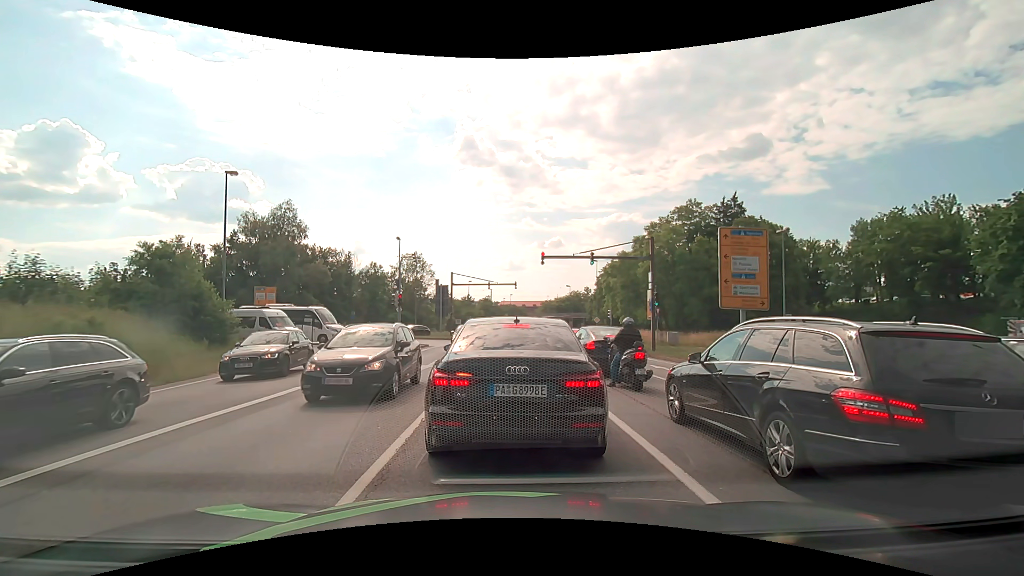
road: primary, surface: asphalt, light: Day
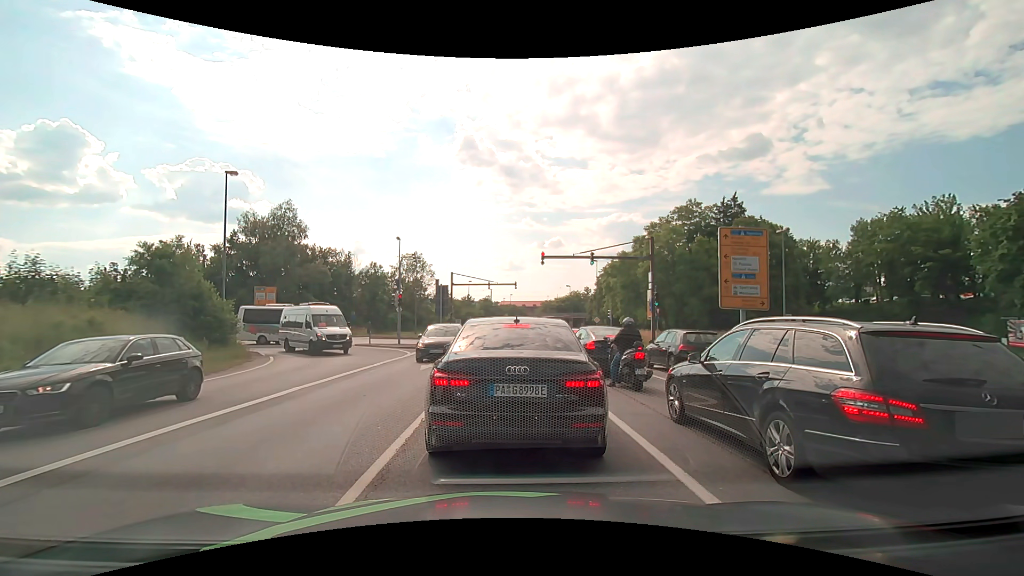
(0.0, 0.0) m; 0°
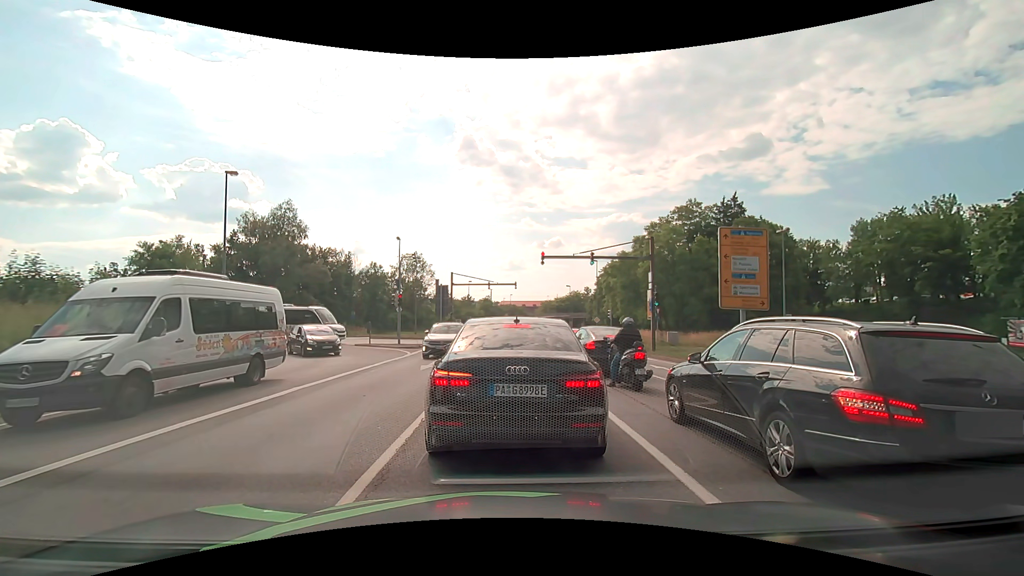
(0.0, 0.0) m; 0°
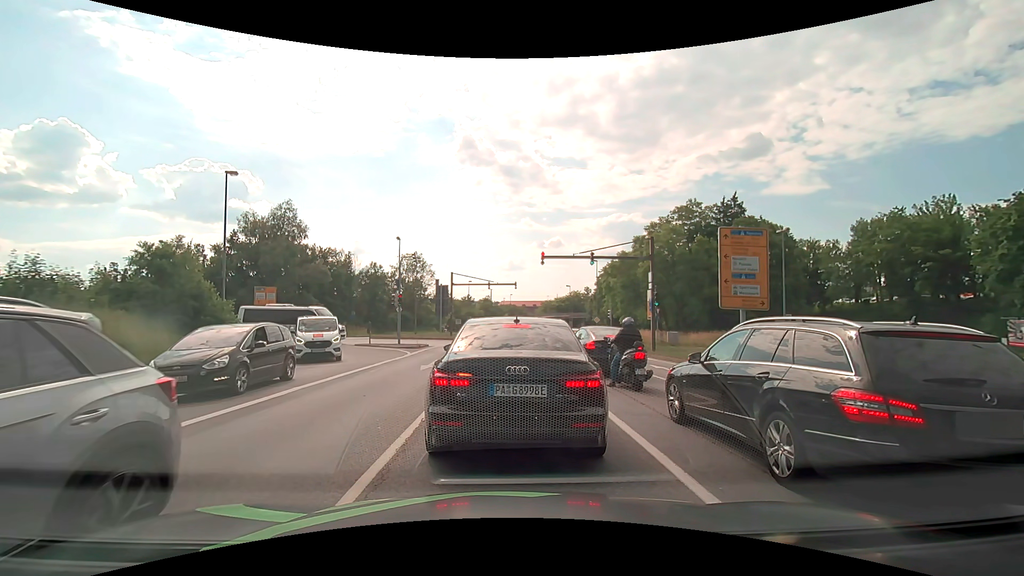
(0.0, 0.0) m; 0°
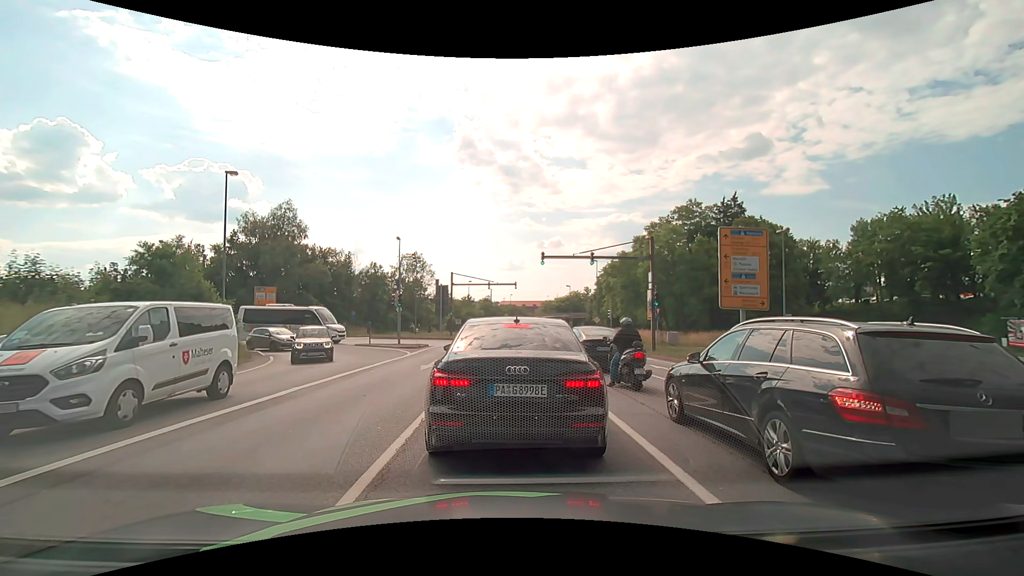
(0.0, 0.0) m; 0°
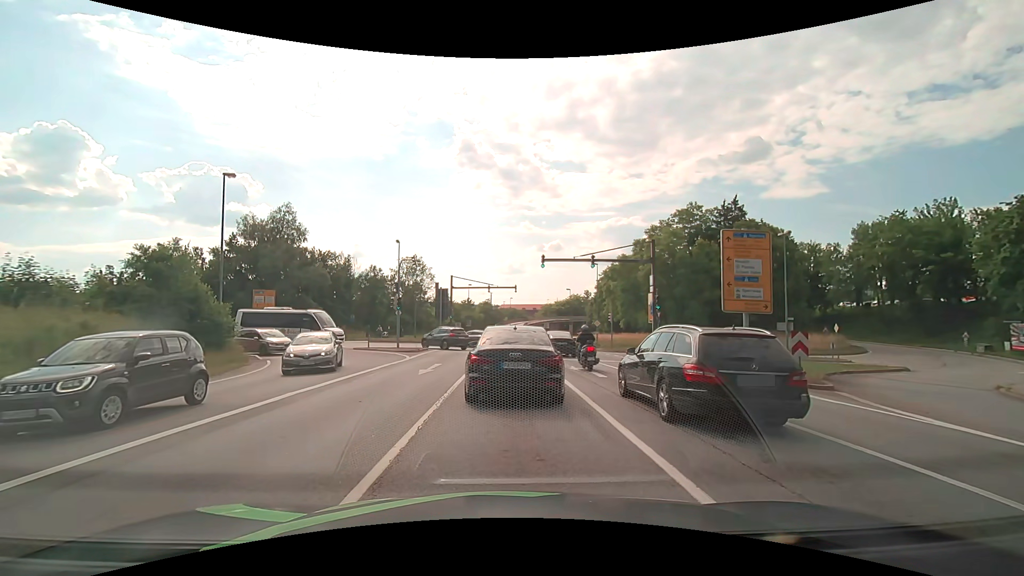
(0.0, +0.3) m; 0°
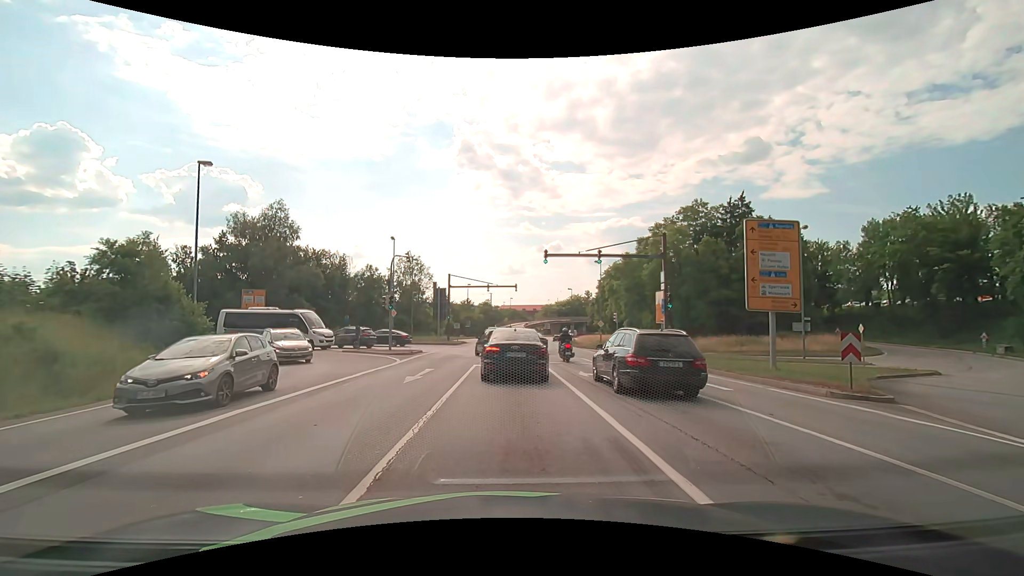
(0.0, +2.5) m; -1°
